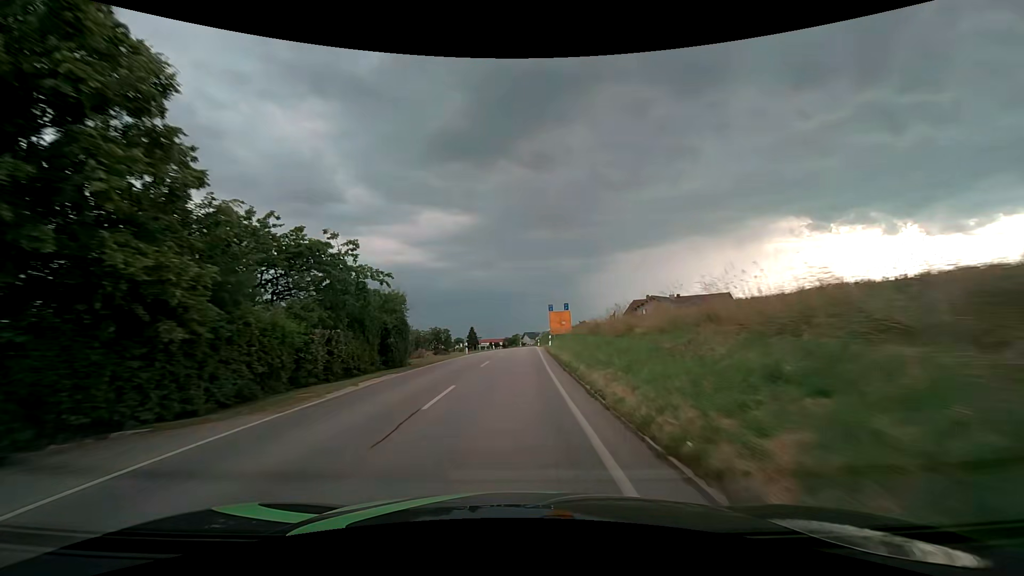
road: secondary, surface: asphalt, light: Day
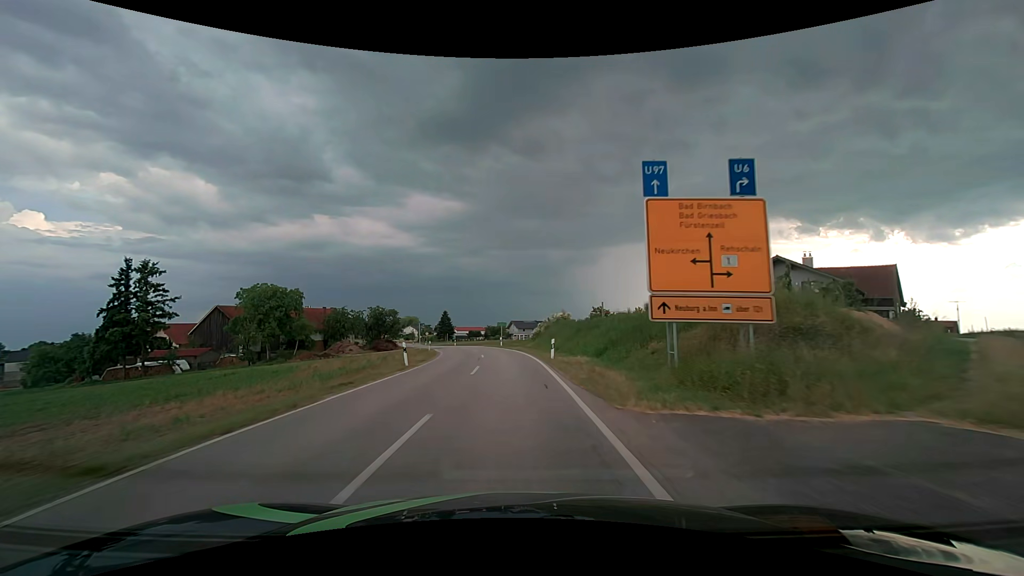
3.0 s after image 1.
(+1.0, +52.3) m; +1°
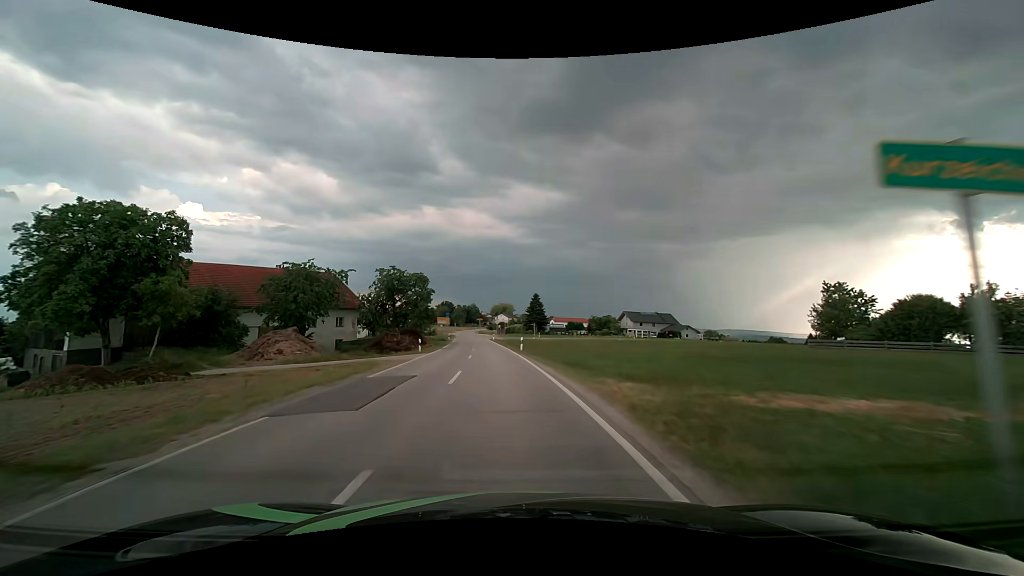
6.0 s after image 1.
(-3.4, +50.6) m; -11°
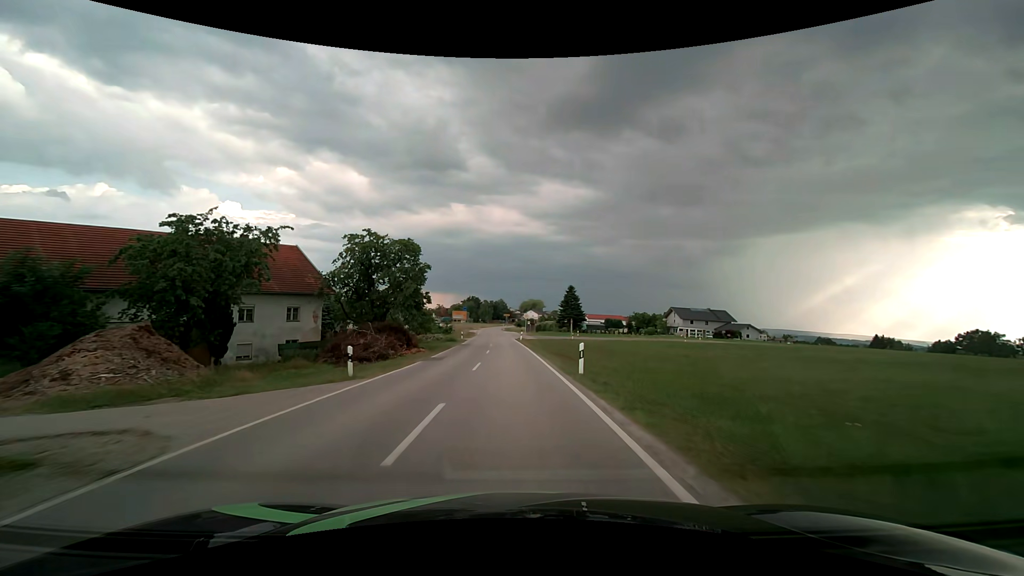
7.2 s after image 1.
(-0.7, +19.6) m; -3°
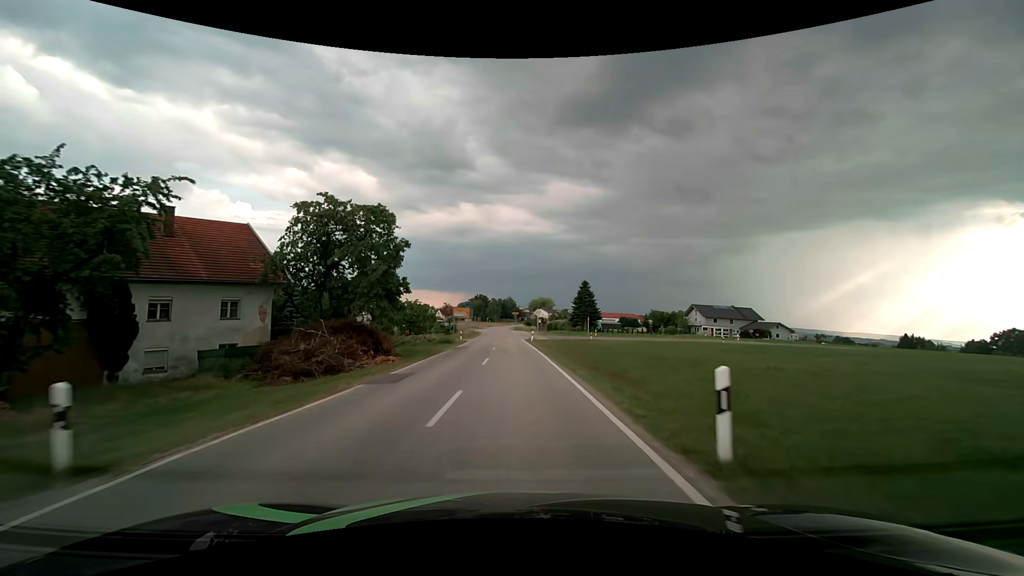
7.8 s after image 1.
(-0.1, +9.9) m; -1°
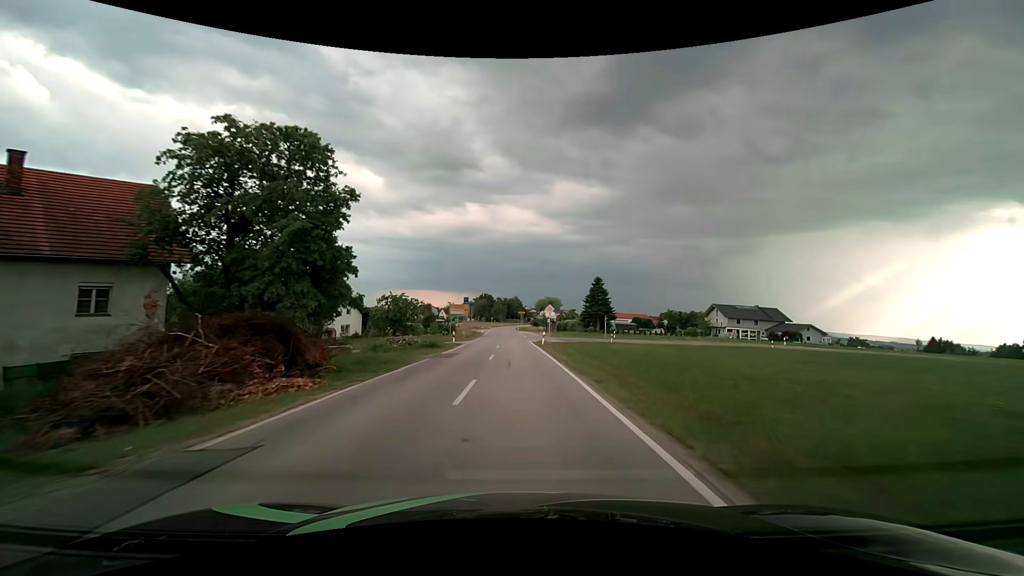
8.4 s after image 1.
(-0.1, +10.0) m; -1°
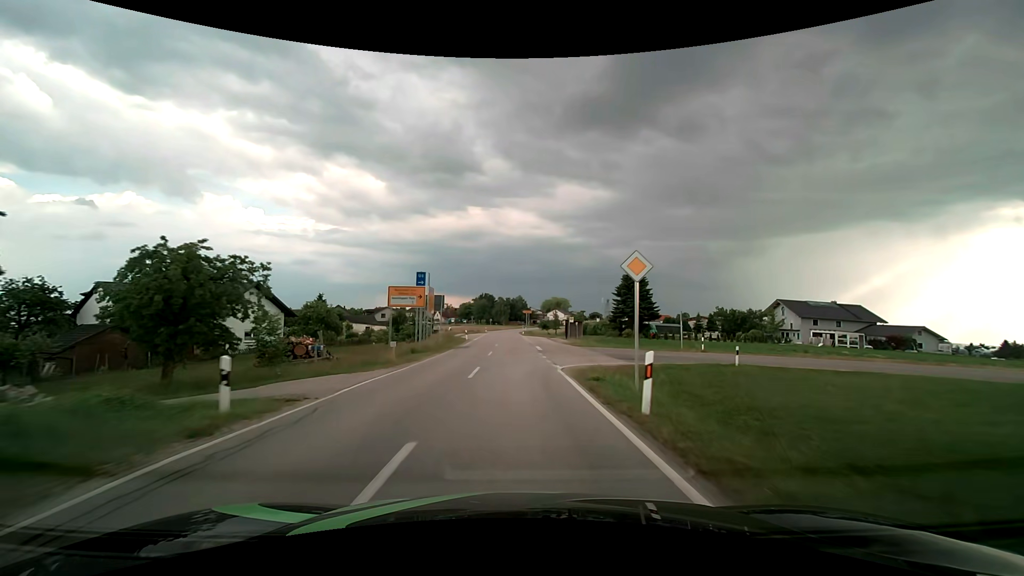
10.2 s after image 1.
(0.0, +30.6) m; 0°
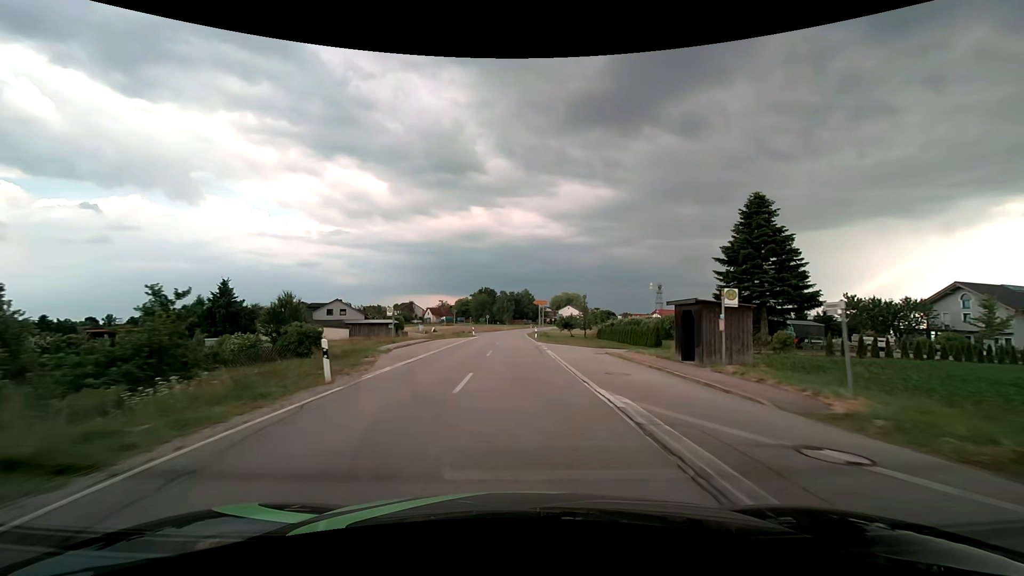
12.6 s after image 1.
(-0.4, +38.9) m; 0°
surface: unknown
